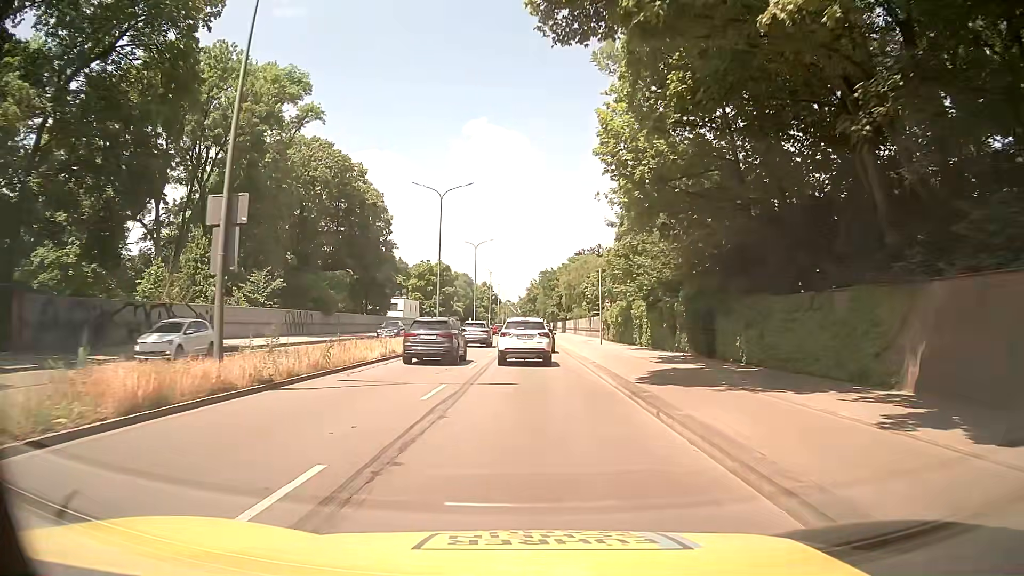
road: trunk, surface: asphalt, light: Day
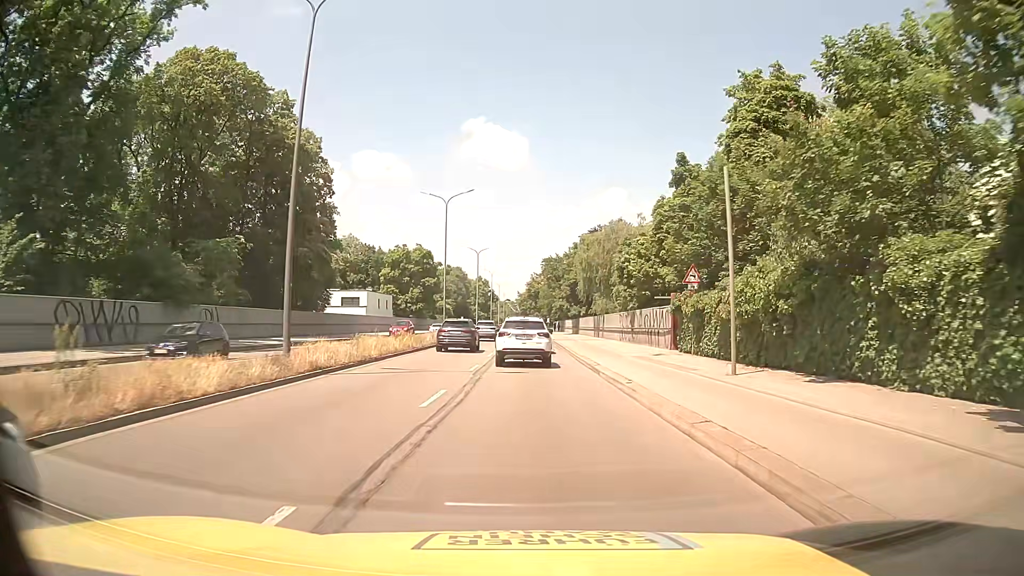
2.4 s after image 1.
(+0.1, +28.4) m; 0°
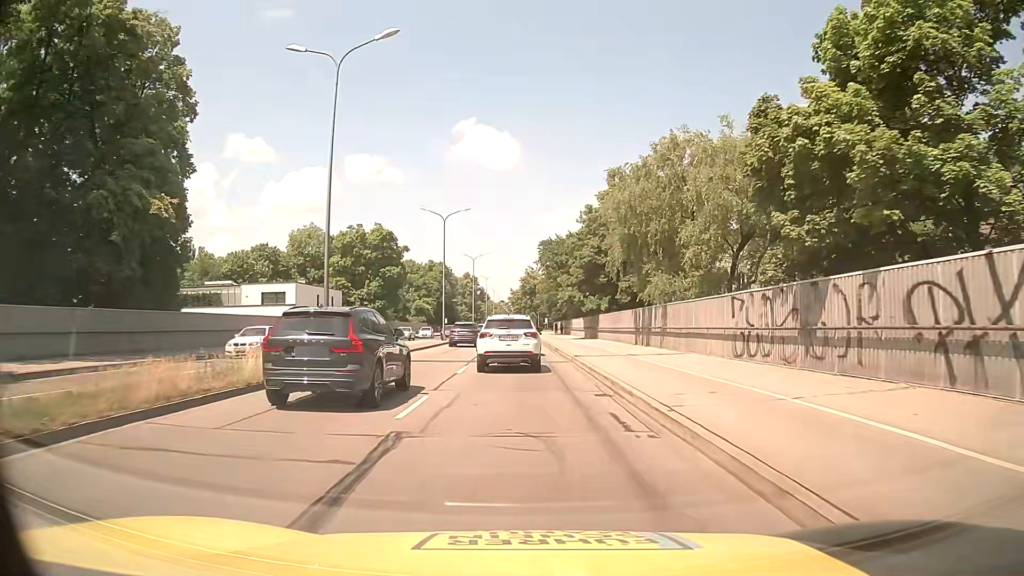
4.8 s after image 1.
(+0.2, +28.0) m; 0°
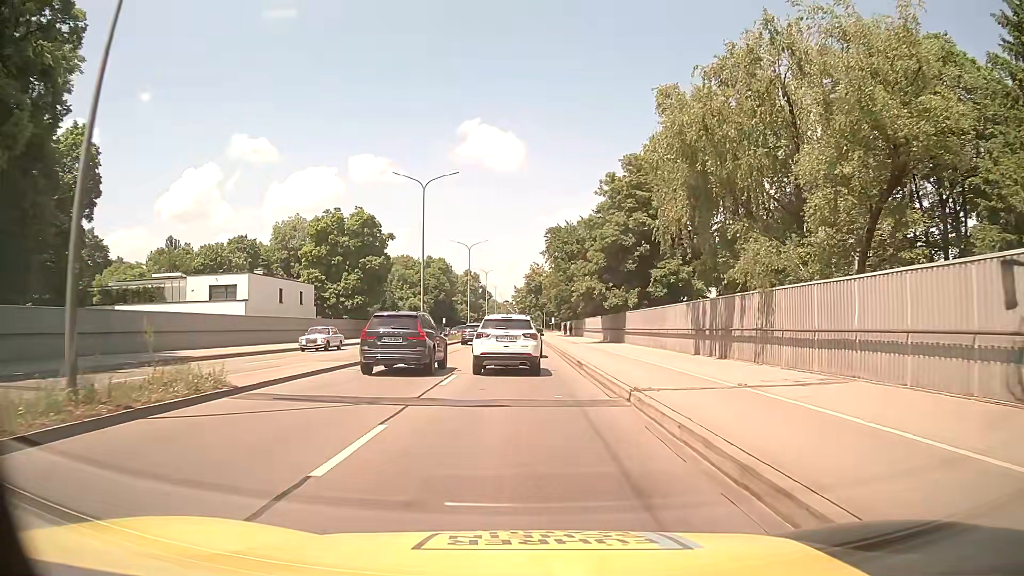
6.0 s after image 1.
(0.0, +13.0) m; 0°
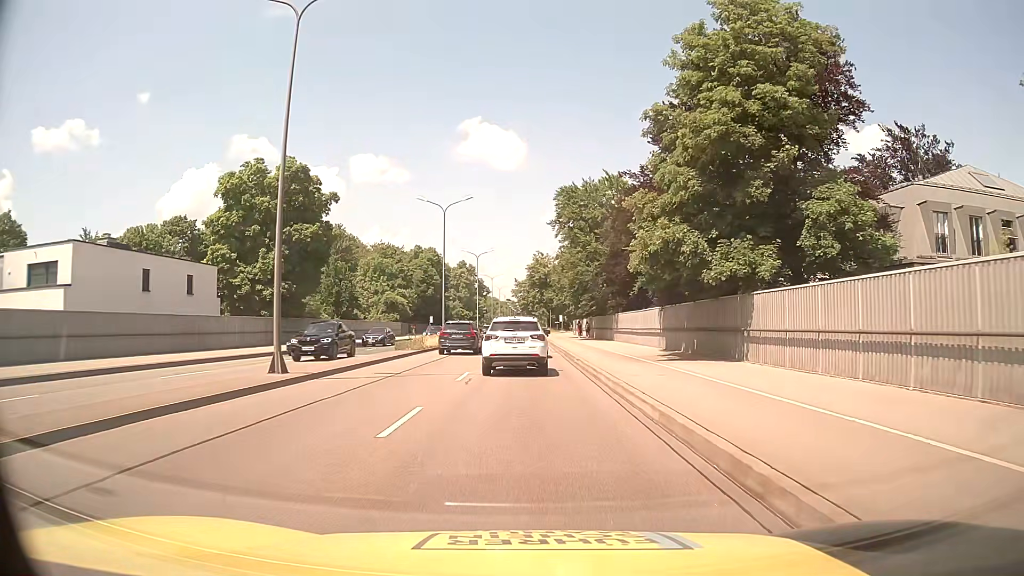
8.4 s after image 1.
(-0.3, +24.4) m; -1°
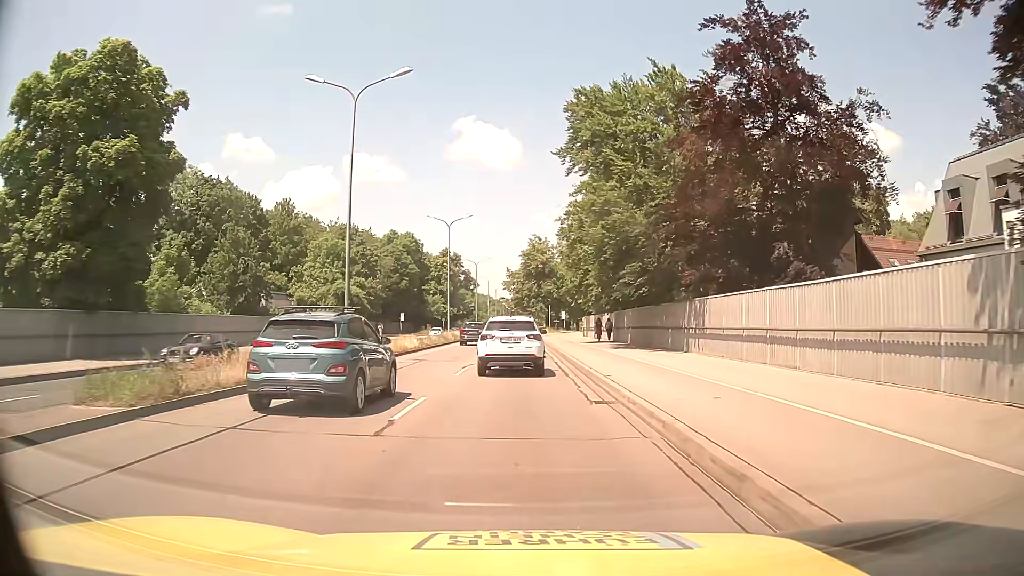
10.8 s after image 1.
(+0.3, +25.3) m; +1°
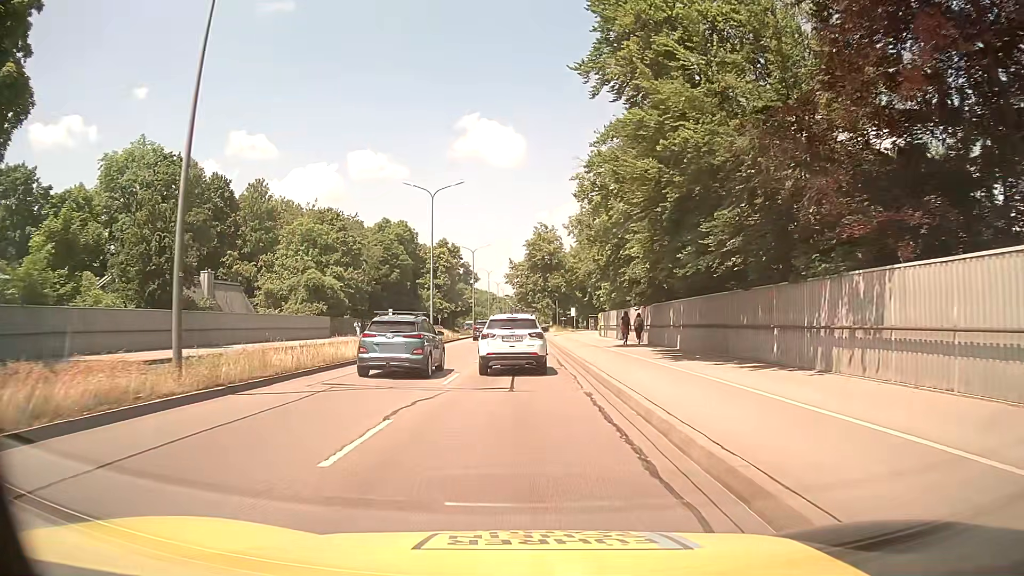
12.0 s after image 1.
(0.0, +12.5) m; 0°
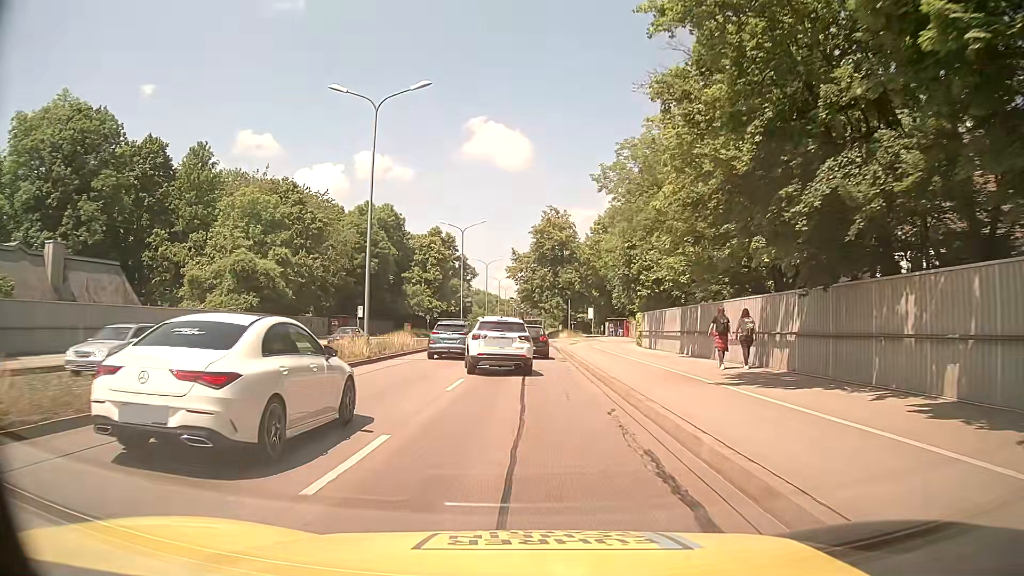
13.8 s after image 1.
(-0.3, +19.3) m; 0°
(0, +10) (0, +20) (-1, +30) (-1, +40) (-1, +50) (-2, +60) (-2, +70) (-3, +80) (-3, +90) (-3, +100) m
